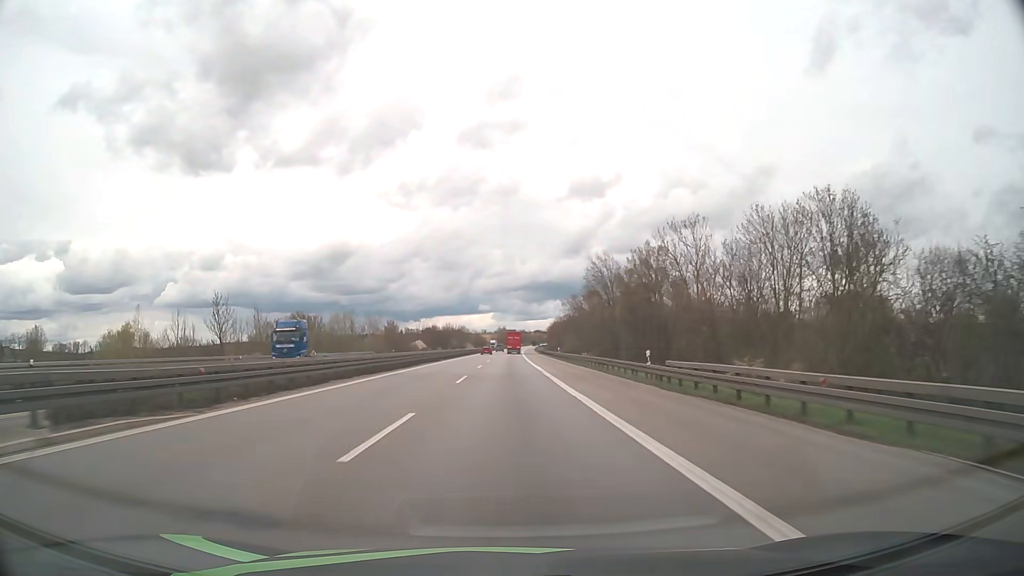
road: motorway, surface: asphalt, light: Day
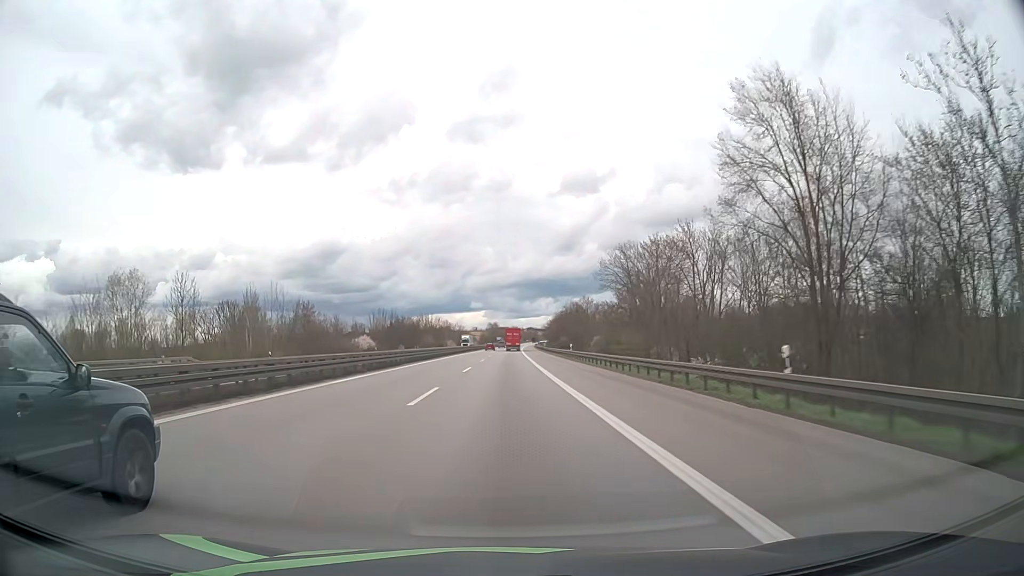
(+0.3, +65.9) m; +1°
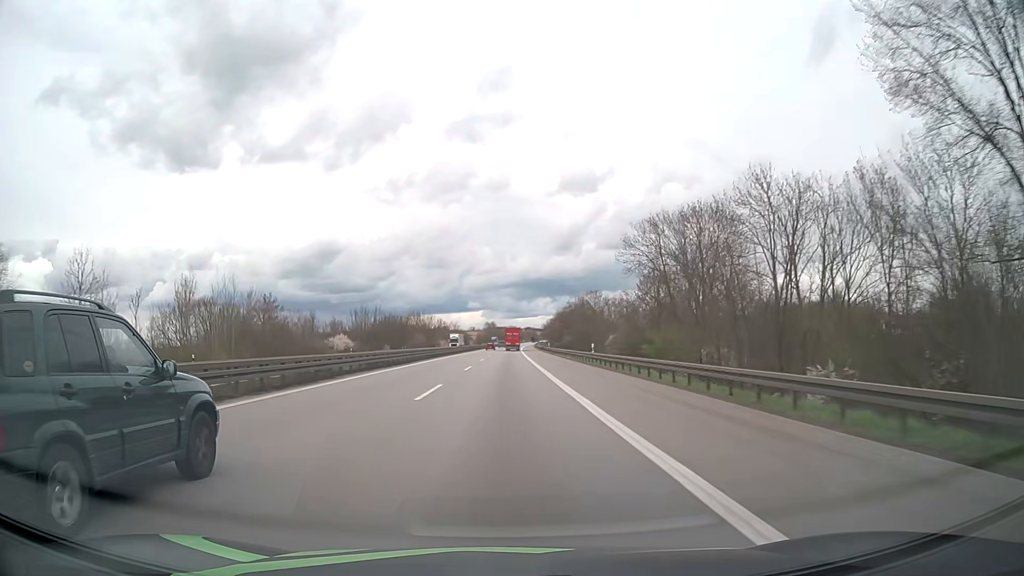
(0.0, +16.6) m; 0°
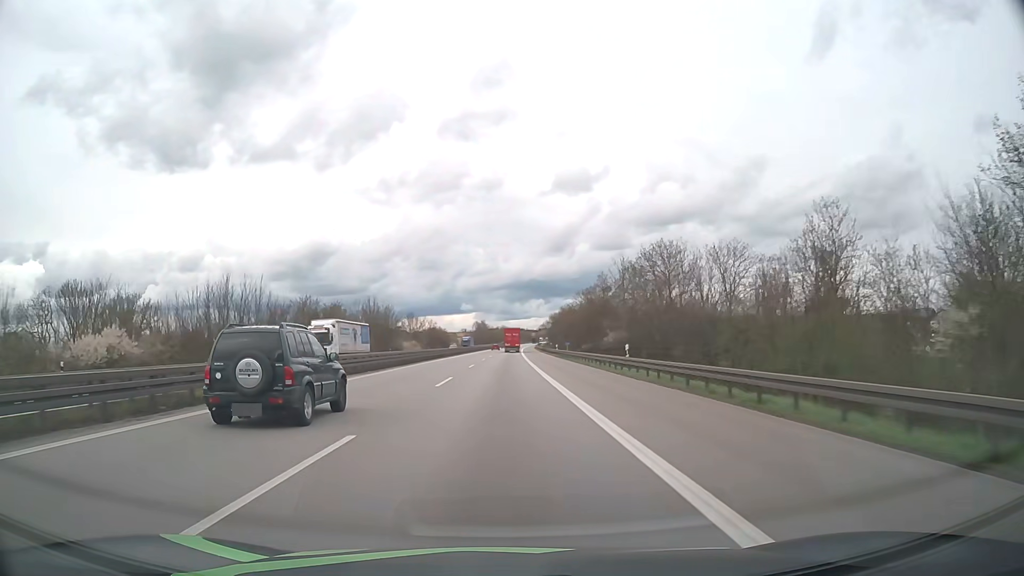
(+0.4, +66.9) m; +1°
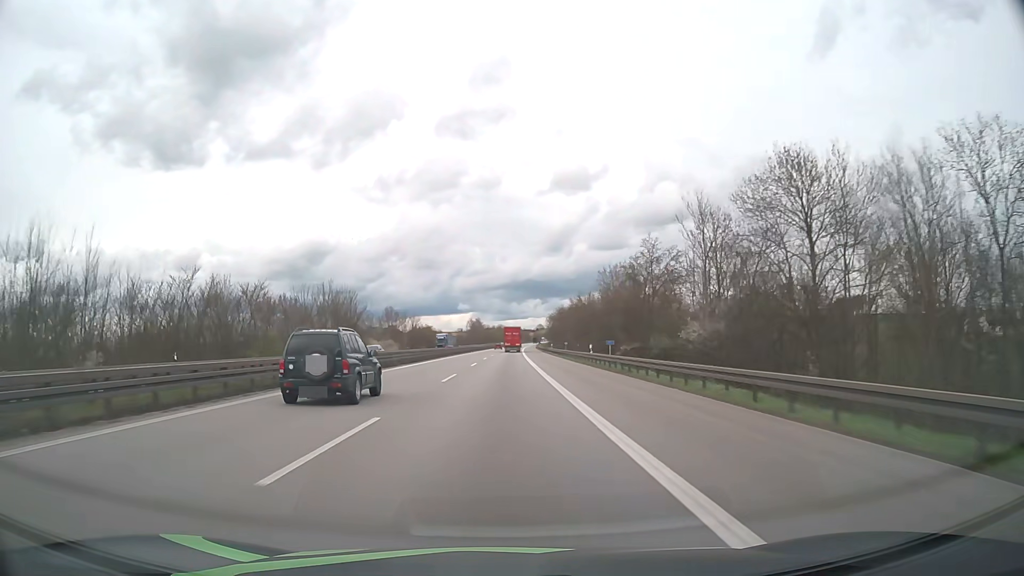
(+0.1, +34.0) m; 0°
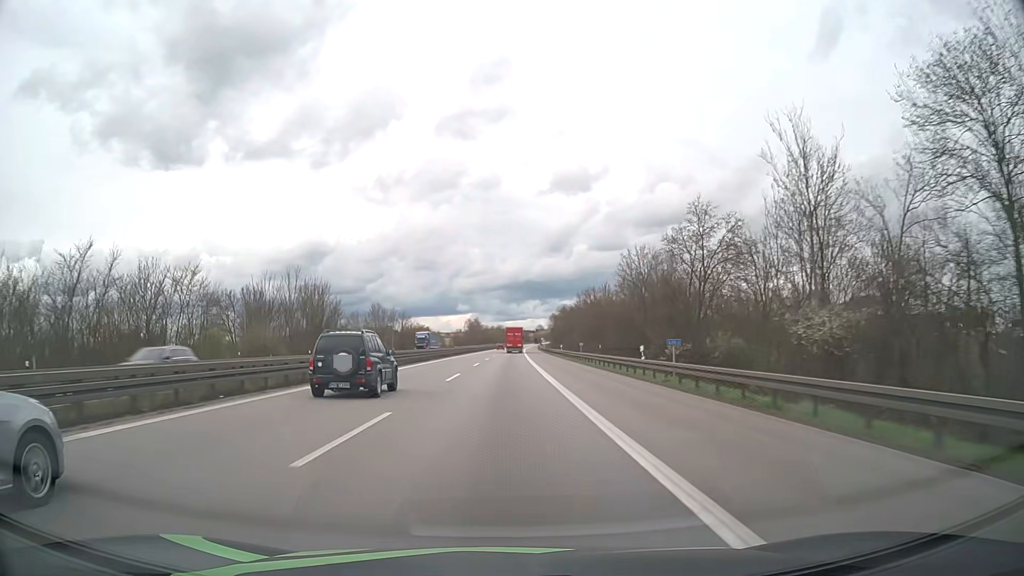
(0.0, +17.2) m; 0°
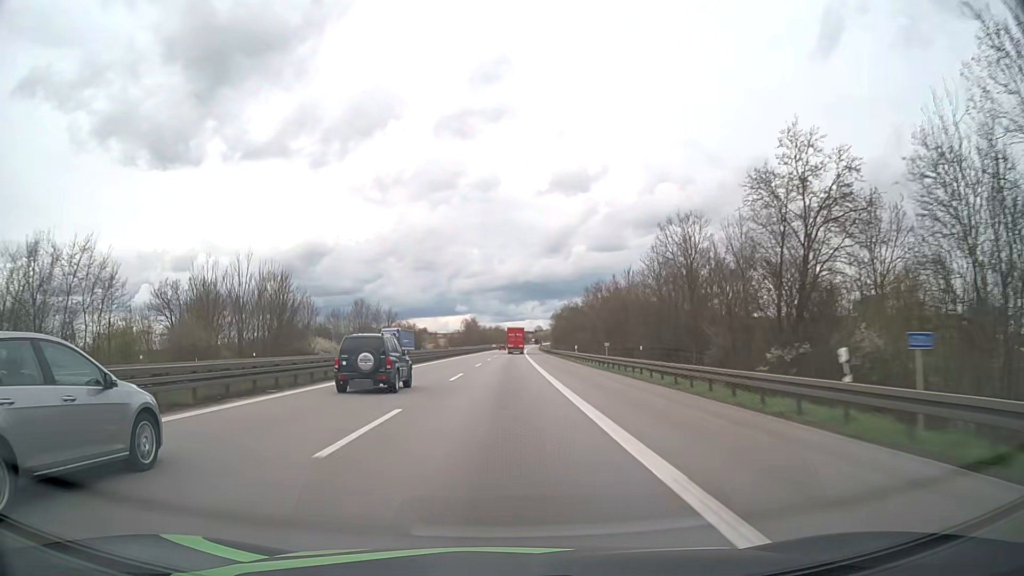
(0.0, +17.3) m; 0°
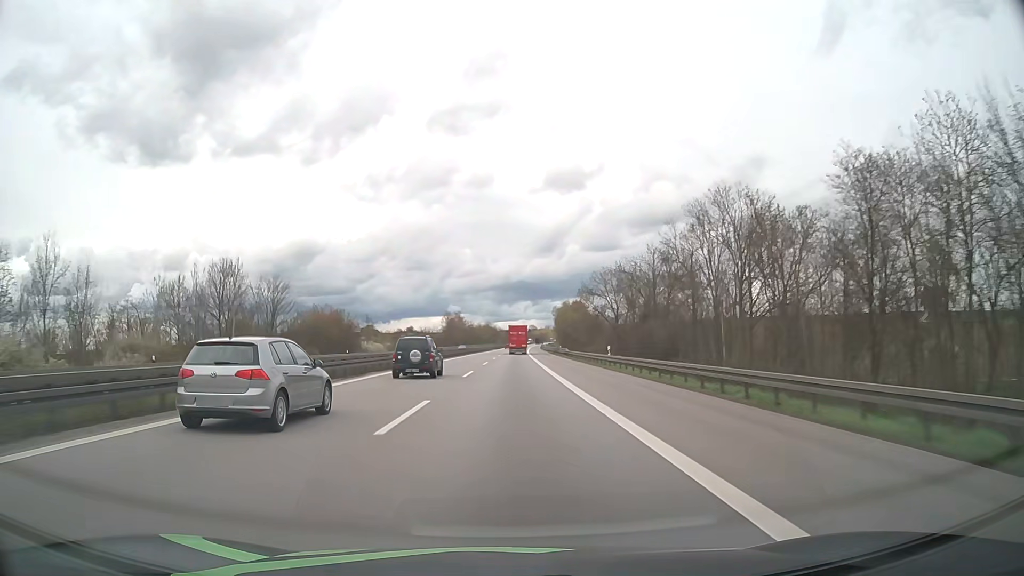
(+0.3, +70.6) m; +1°
(0, +10) (0, +20) (0, +30) (0, +40) (0, +50) (0, +60) (+1, +70) (+1, +80) (+1, +90) (+1, +100) m
